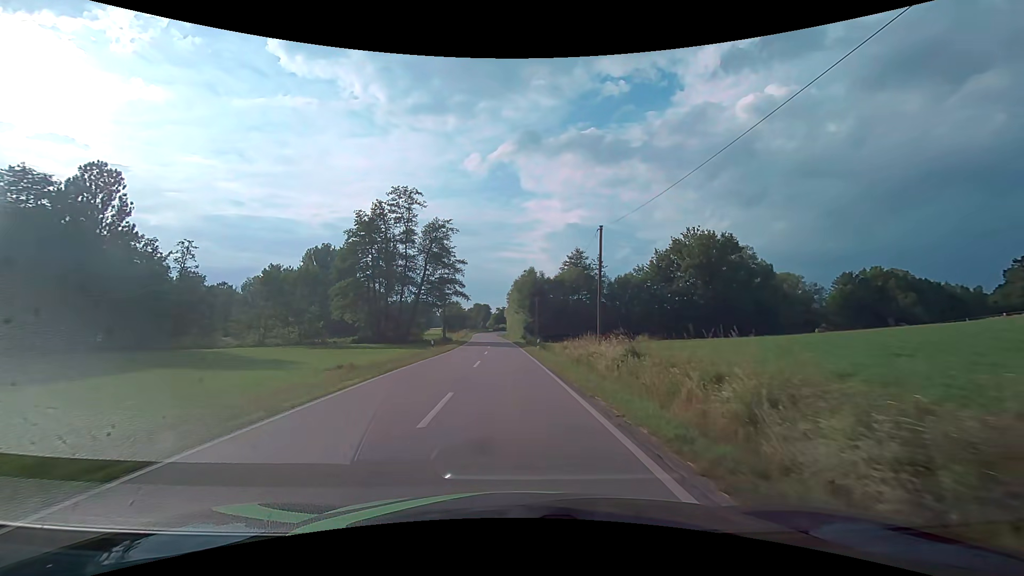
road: tertiary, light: Day
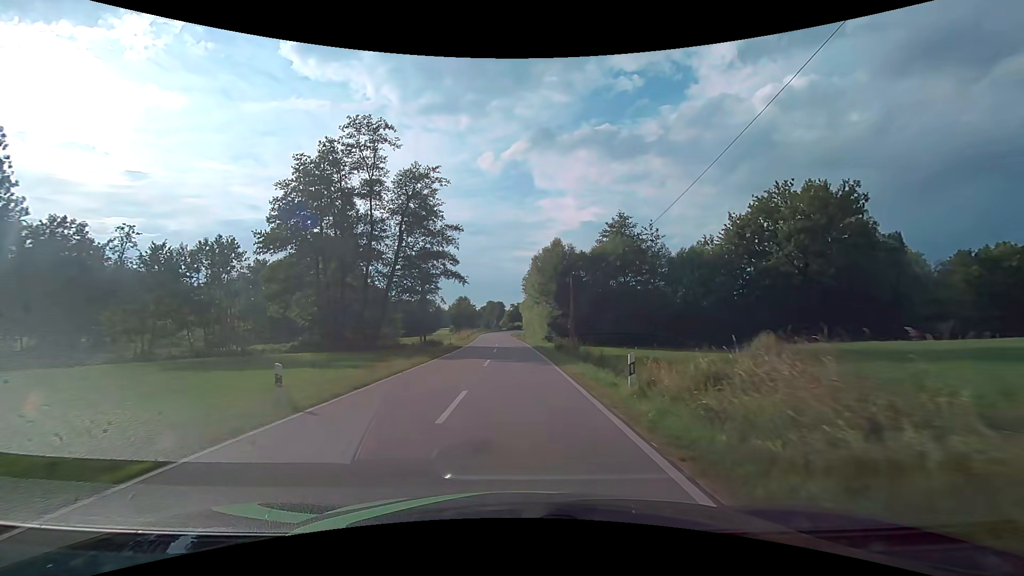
(-0.6, +24.1) m; -2°
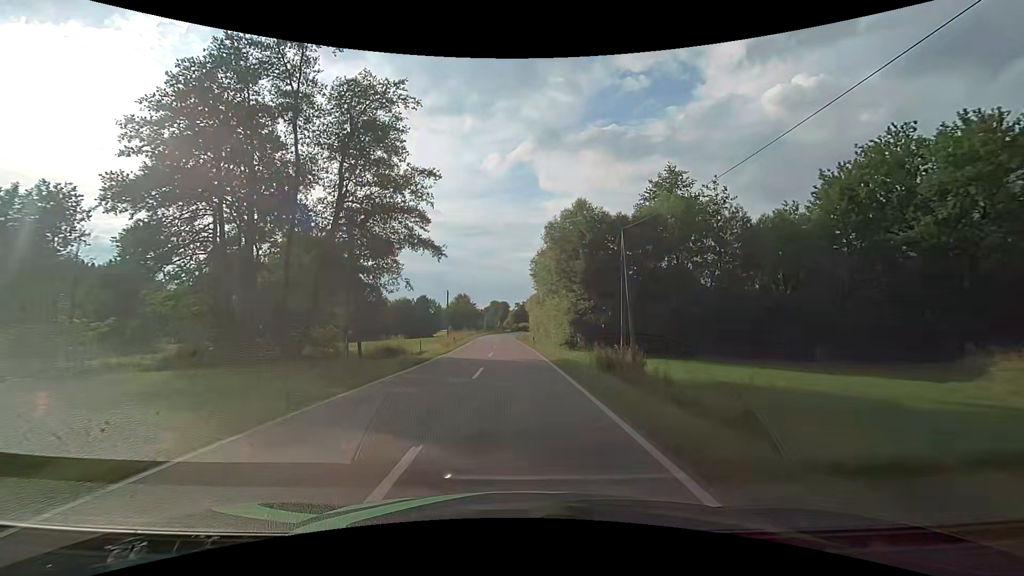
(-0.1, +17.6) m; -1°
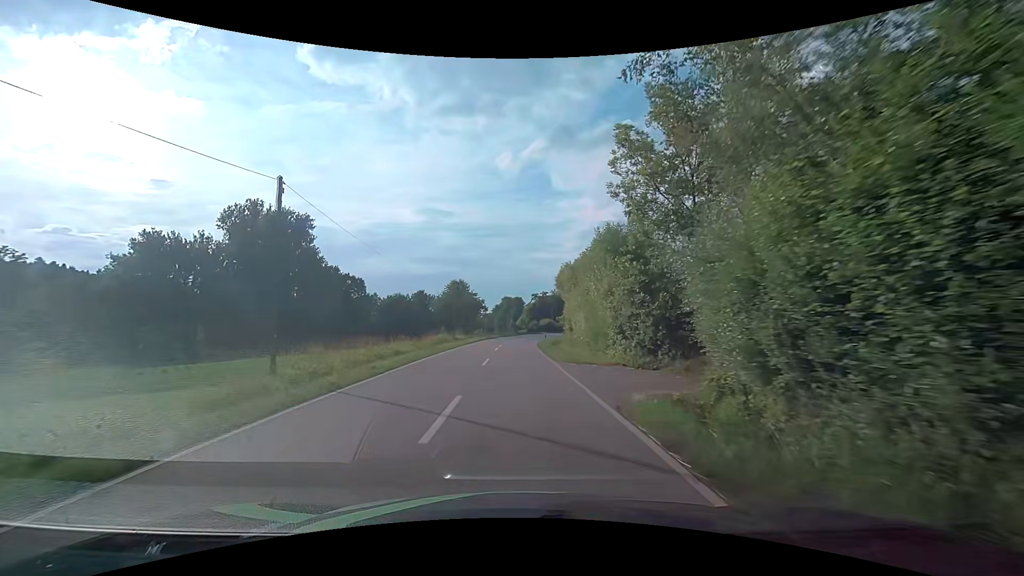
(-0.8, +44.5) m; -2°
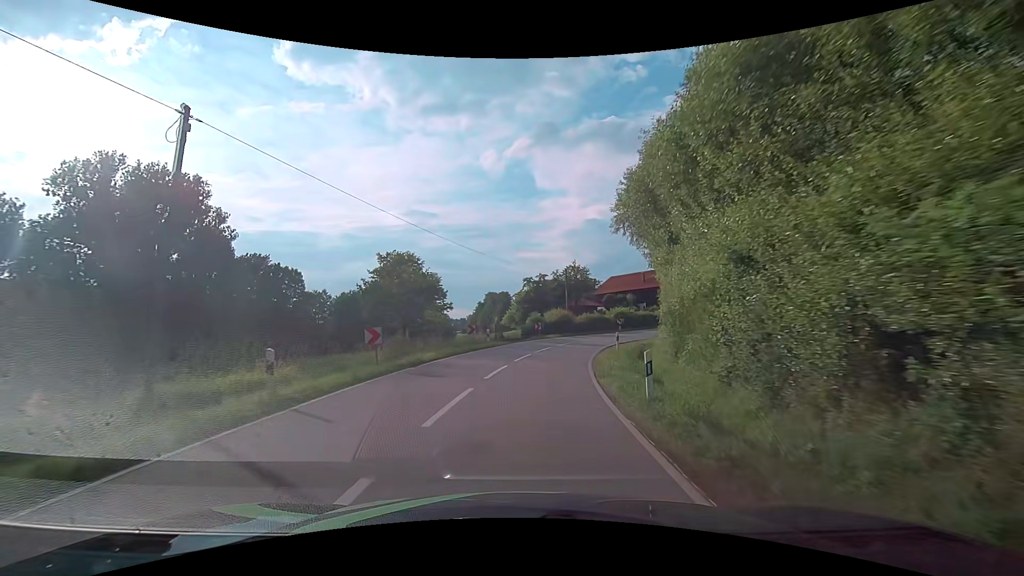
(0.0, +41.1) m; +1°
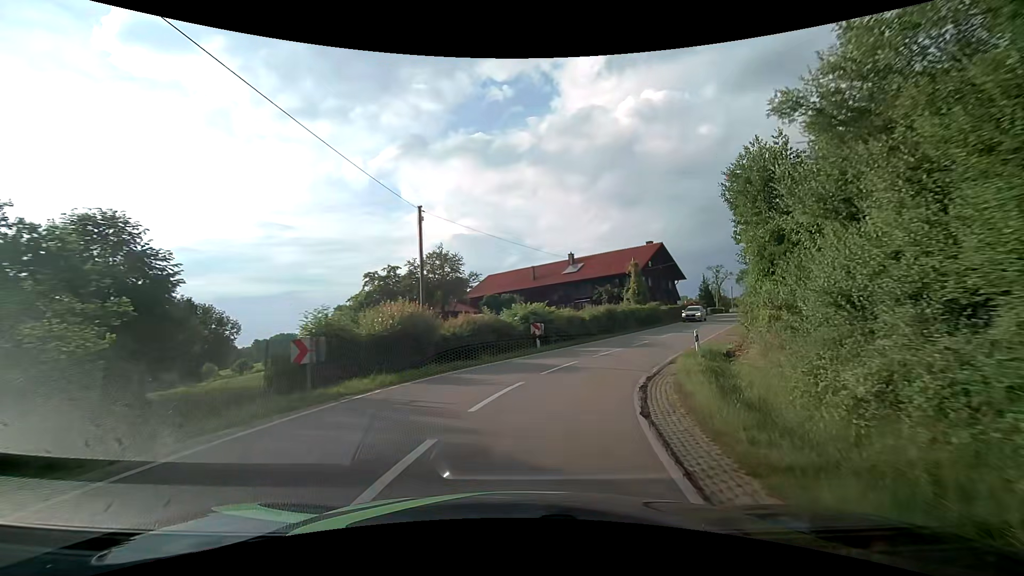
(+2.7, +27.6) m; +15°
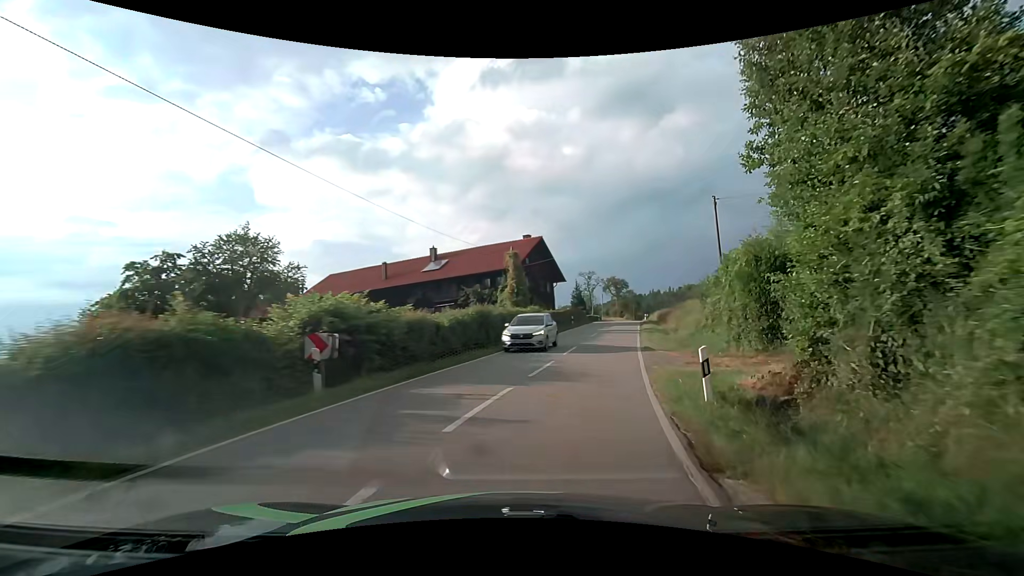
(+1.6, +12.9) m; +15°
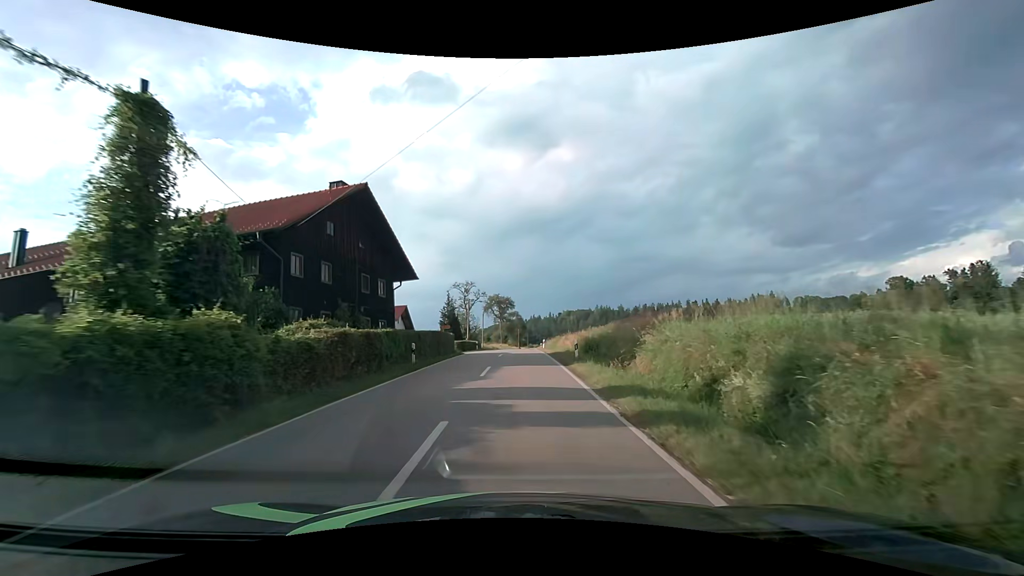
(+4.4, +26.4) m; +14°
(0, +10) (0, +20) (0, +30) (0, +40) (0, +50) (0, +60) (+1, +70) (+1, +80) (+2, +90) (+2, +100) m
